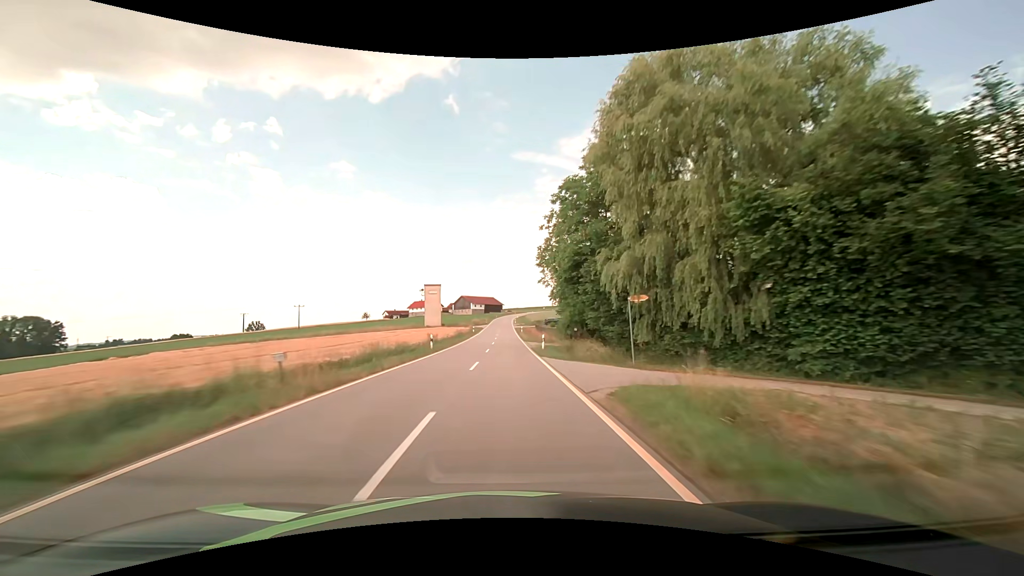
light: Day
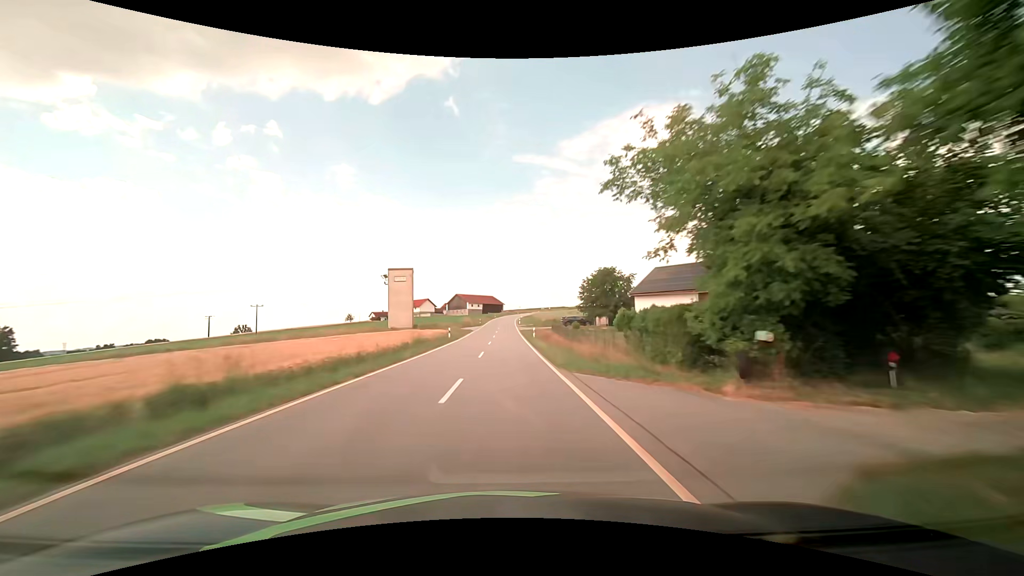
(0.0, +31.7) m; 0°
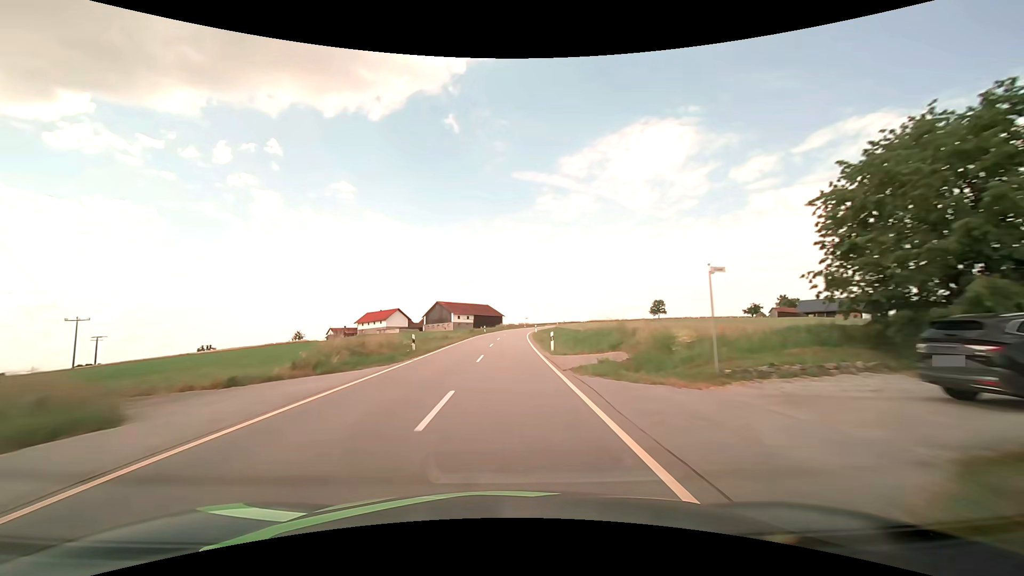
(-0.1, +63.0) m; 0°
(0, +10) (0, +20) (0, +30) (0, +40) (0, +50) (+1, +60) (+2, +70) (+3, +80) (+4, +90) (+6, +100) m
